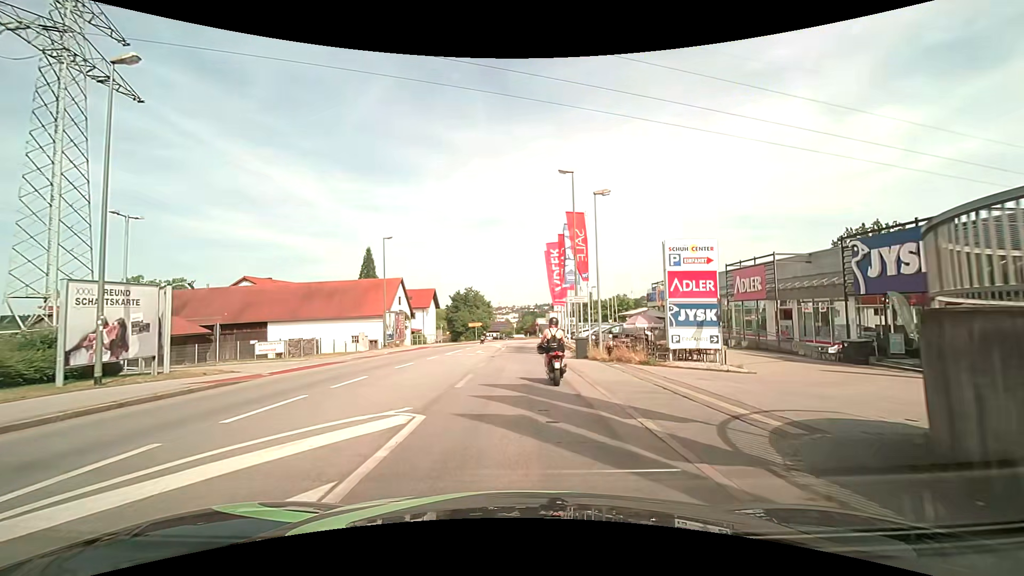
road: tertiary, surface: asphalt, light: Day
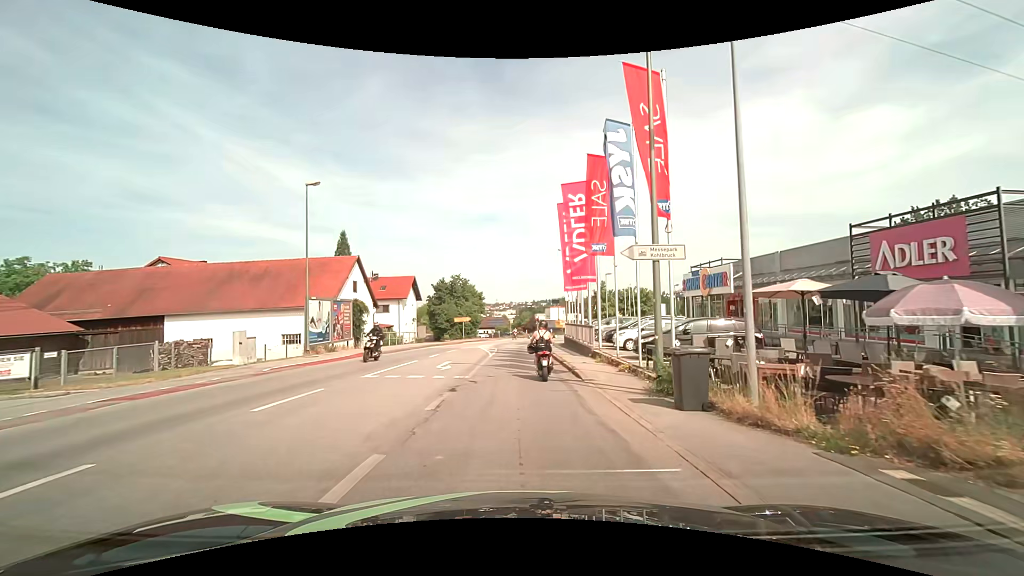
(-0.2, +15.8) m; 0°
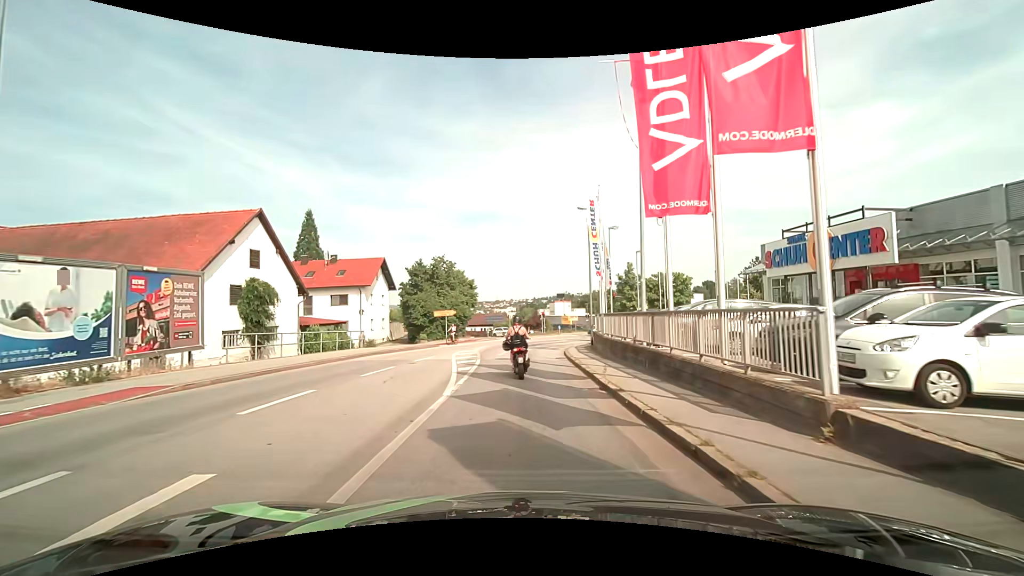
(-0.2, +17.3) m; -1°
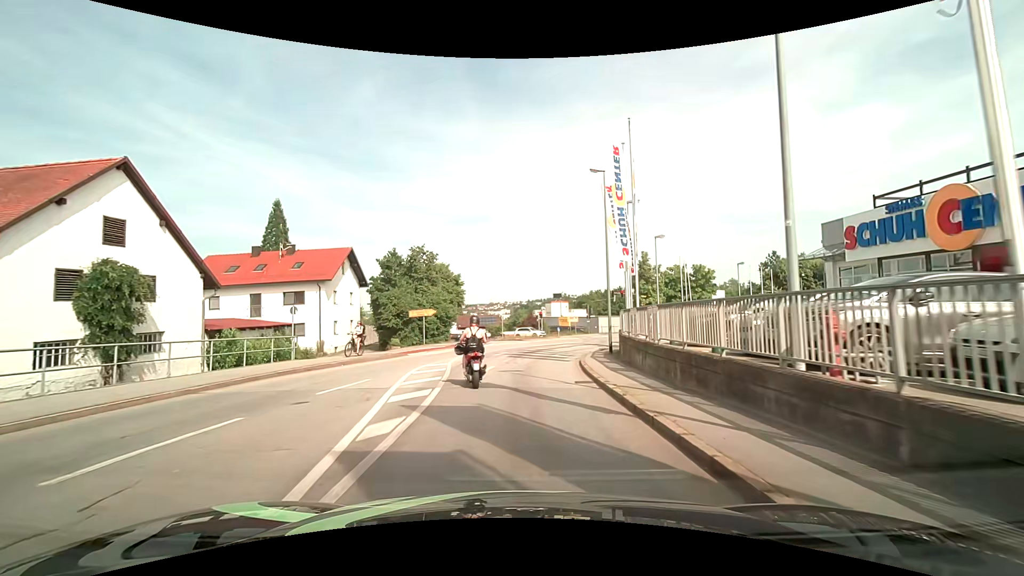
(+0.1, +9.2) m; 0°
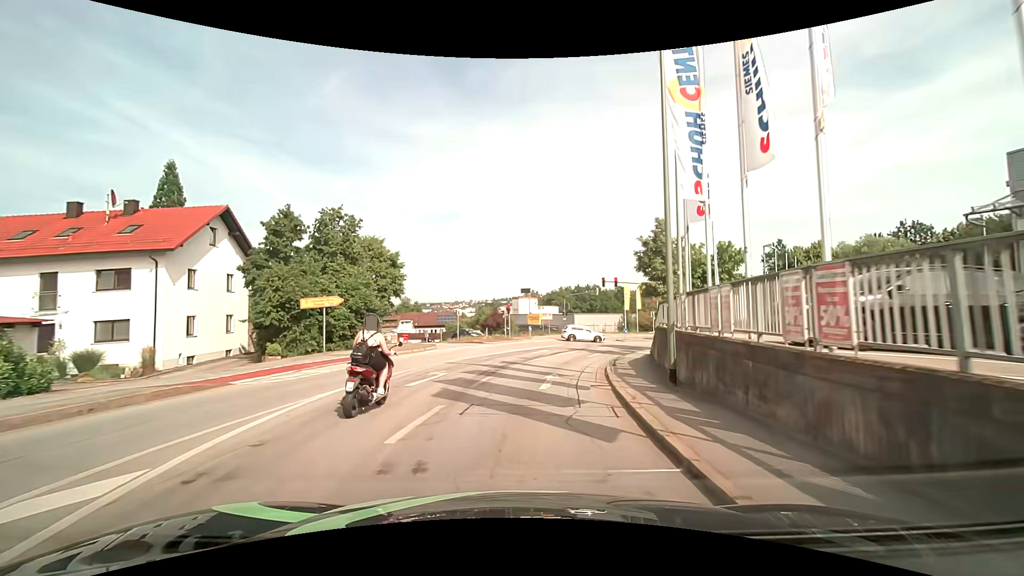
(+0.5, +15.3) m; +4°
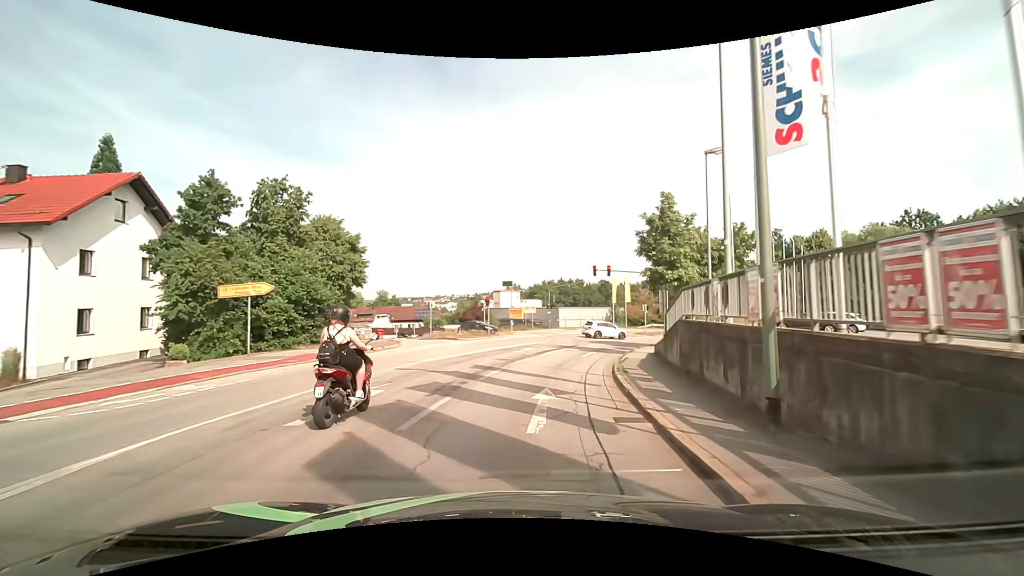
(+0.1, +5.4) m; +2°
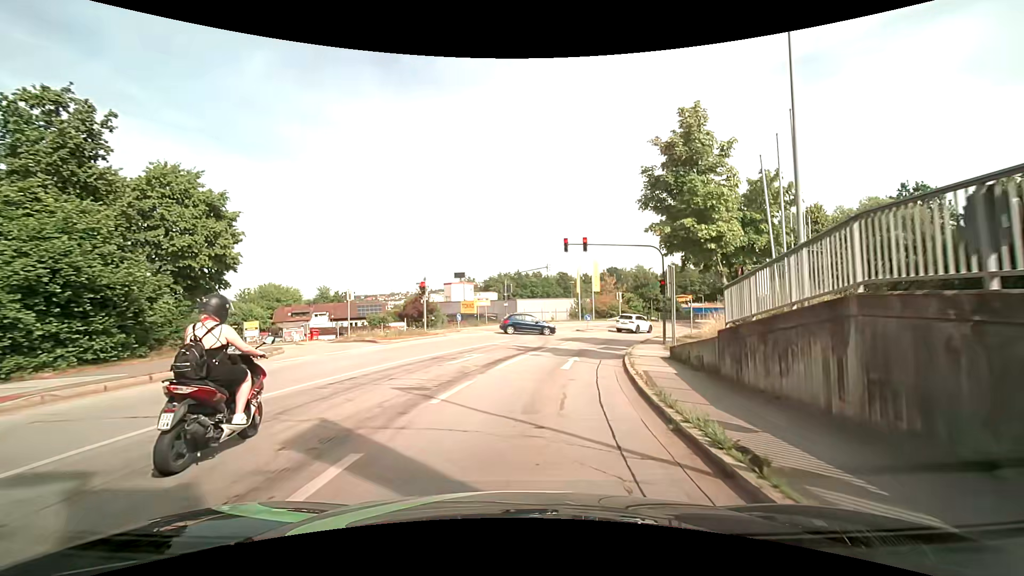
(+0.5, +10.4) m; +5°
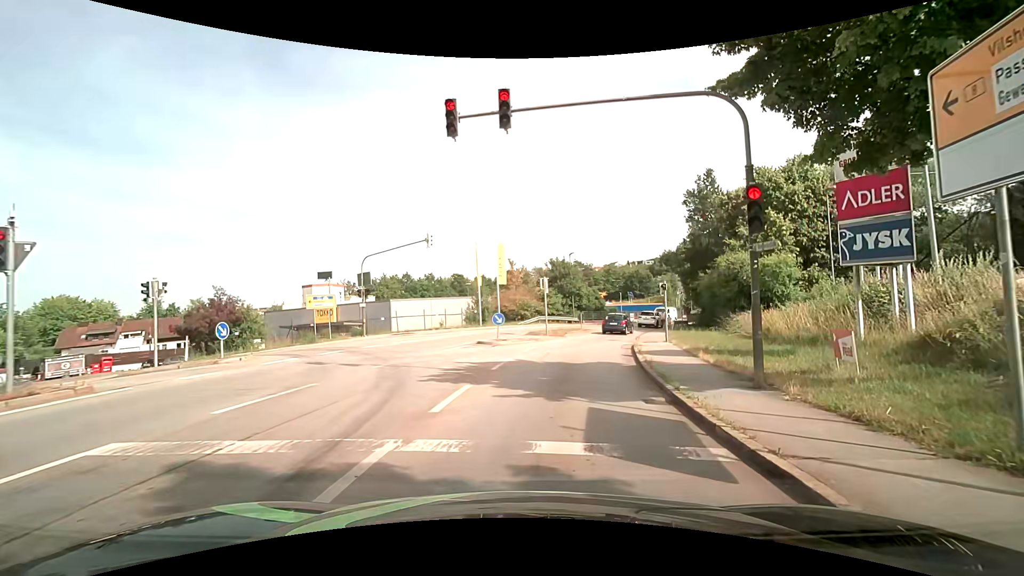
(+1.8, +19.0) m; +12°
(+1, +10) (+2, +20) (+4, +30) (+7, +39) (+11, +48) (+16, +57) (+22, +65) (+28, +73) (+34, +81) (+40, +90) m
